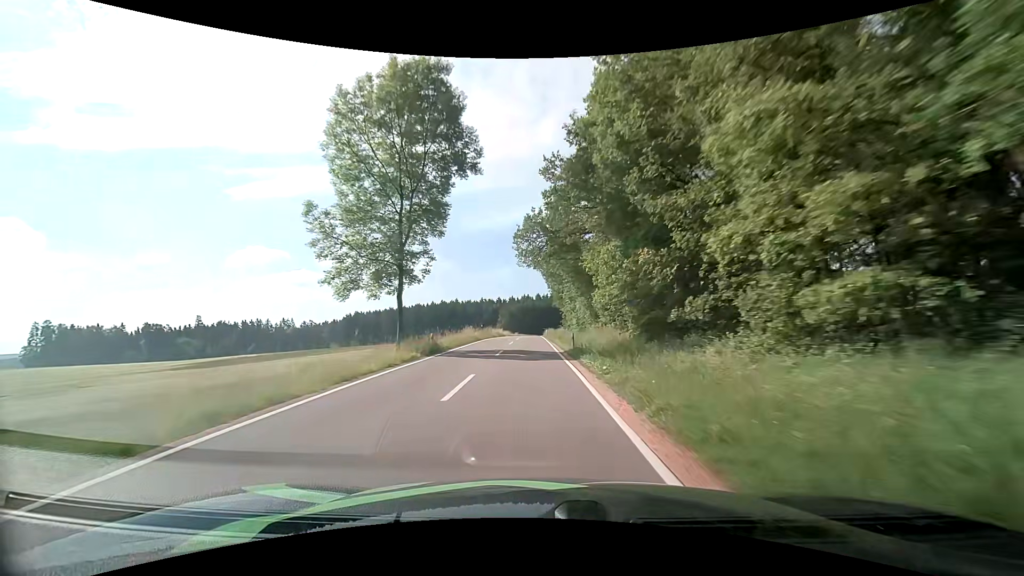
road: tertiary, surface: asphalt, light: Day
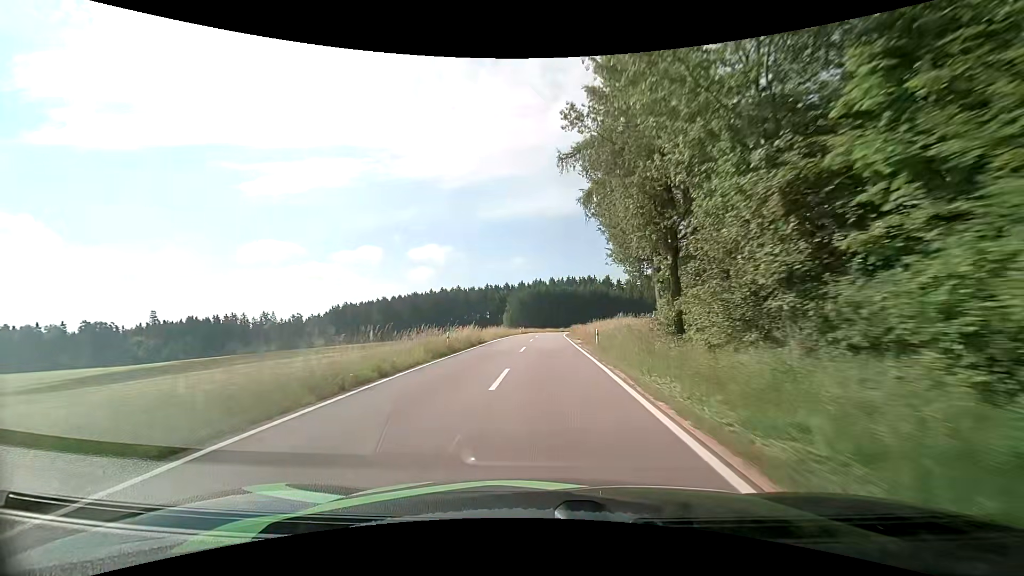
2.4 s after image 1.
(-0.8, +46.4) m; -1°
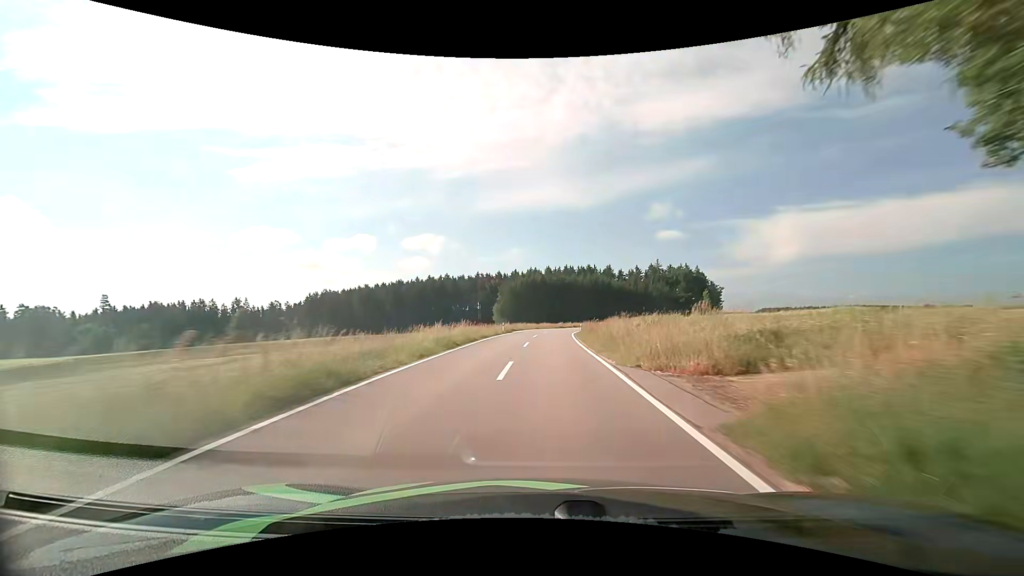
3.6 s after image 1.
(+0.1, +22.9) m; +1°
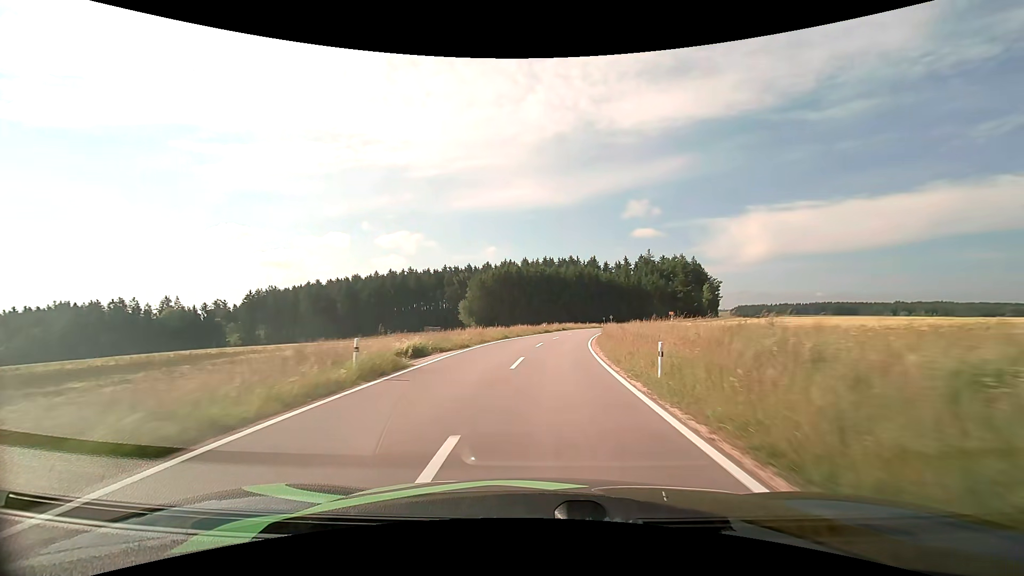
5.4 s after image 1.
(+0.4, +32.4) m; +2°
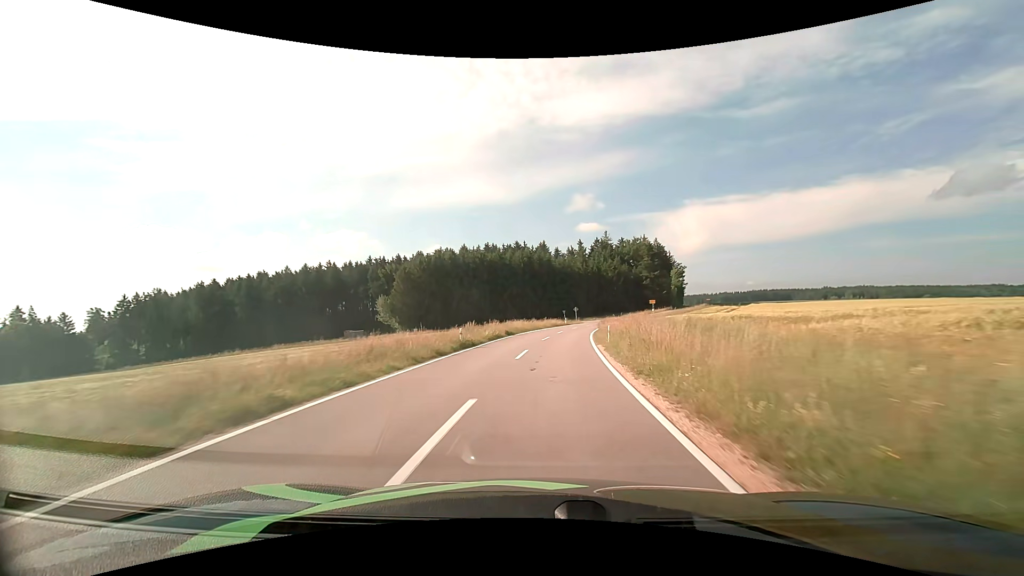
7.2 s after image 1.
(+1.7, +33.2) m; +6°
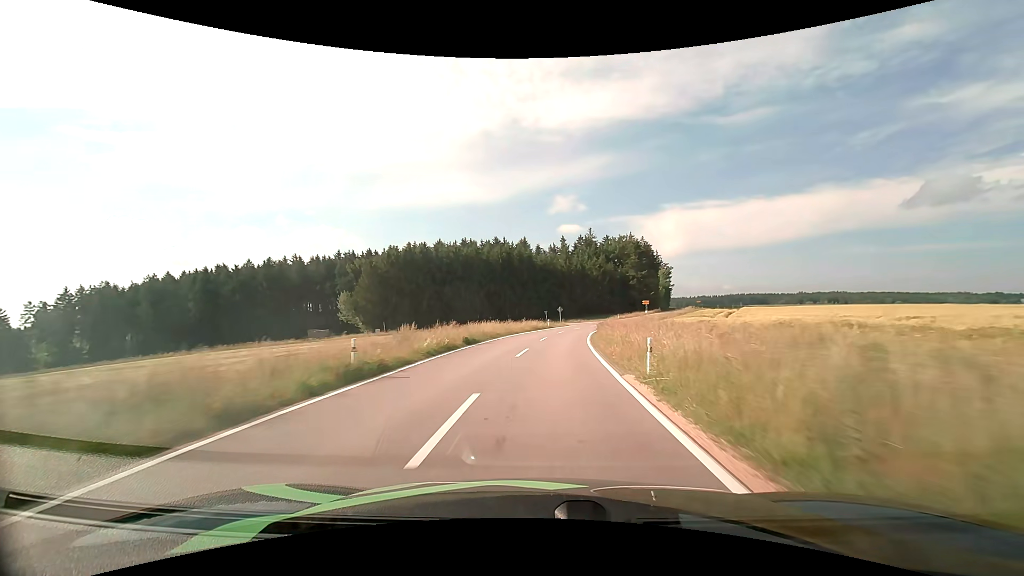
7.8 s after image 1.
(+0.2, +11.3) m; +2°
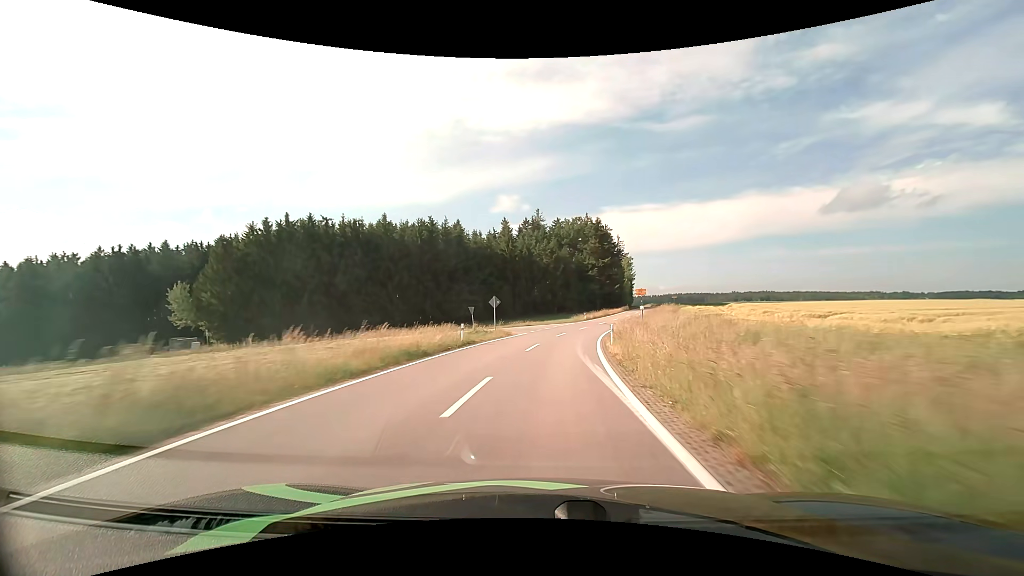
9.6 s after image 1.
(+2.0, +33.5) m; +6°
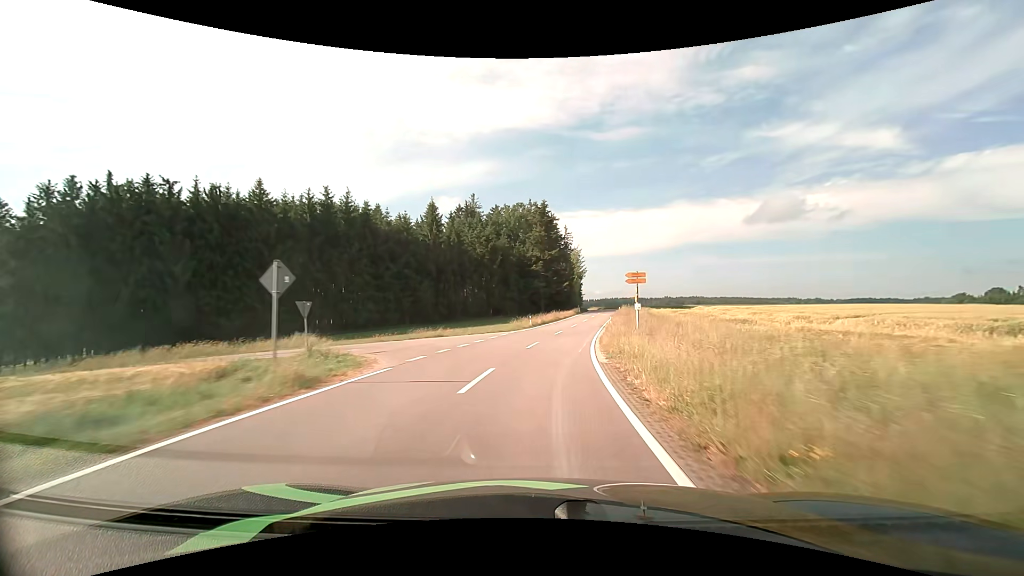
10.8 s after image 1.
(+1.3, +21.7) m; +7°
(0, +10) (+1, +20) (+2, +30) (+4, +40) (+5, +50) (+7, +59) (+9, +69) (+11, +79) (+13, +89) (+15, +99) m
